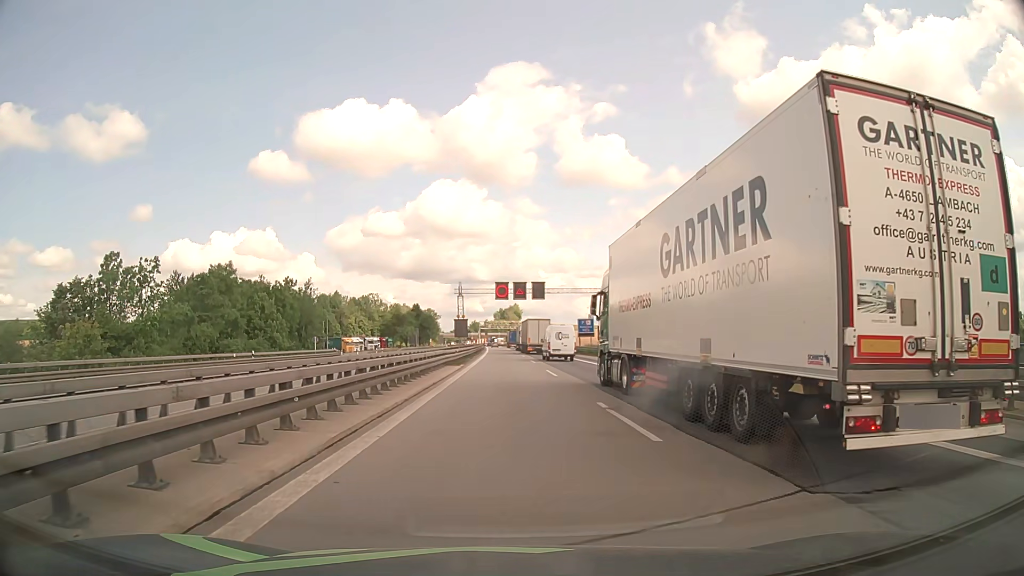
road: motorway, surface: asphalt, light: Day
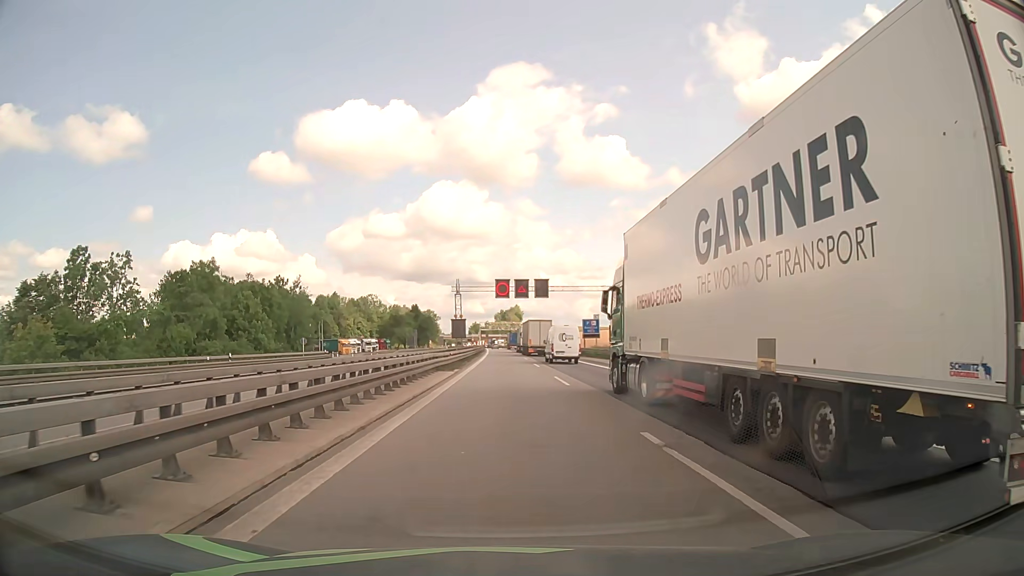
(0.0, +4.9) m; 0°
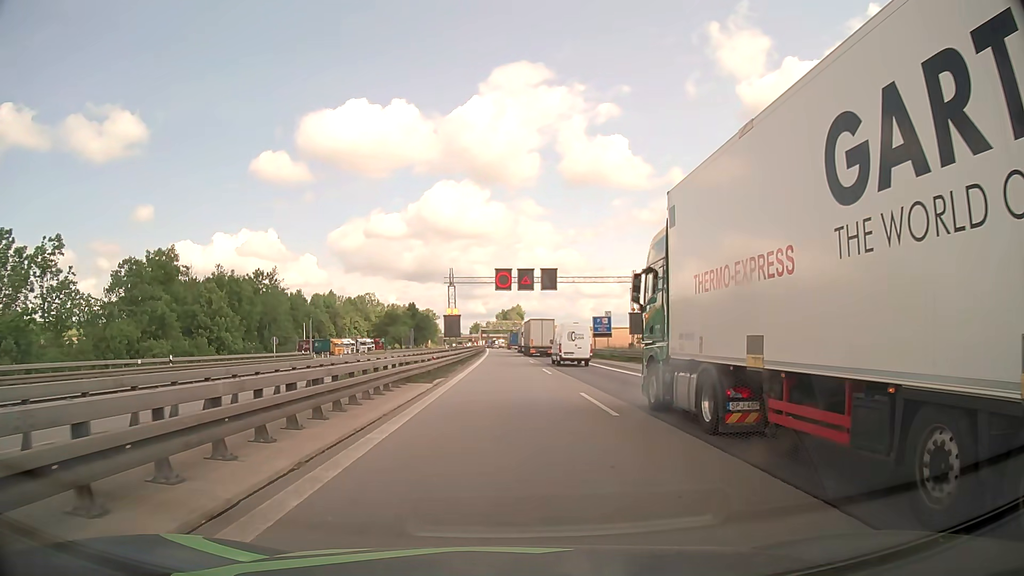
(0.0, +9.5) m; 0°
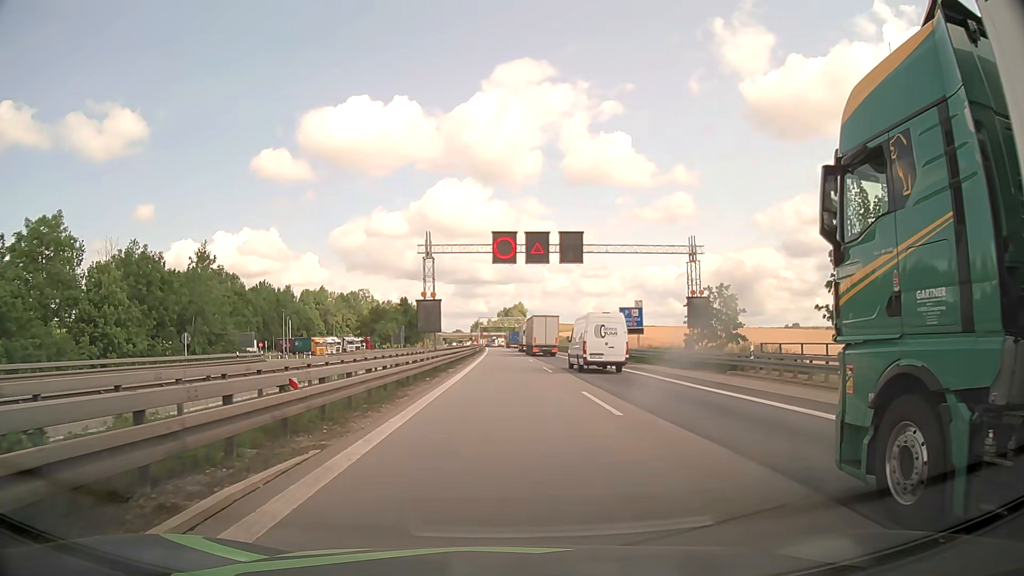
(-0.1, +18.4) m; 0°
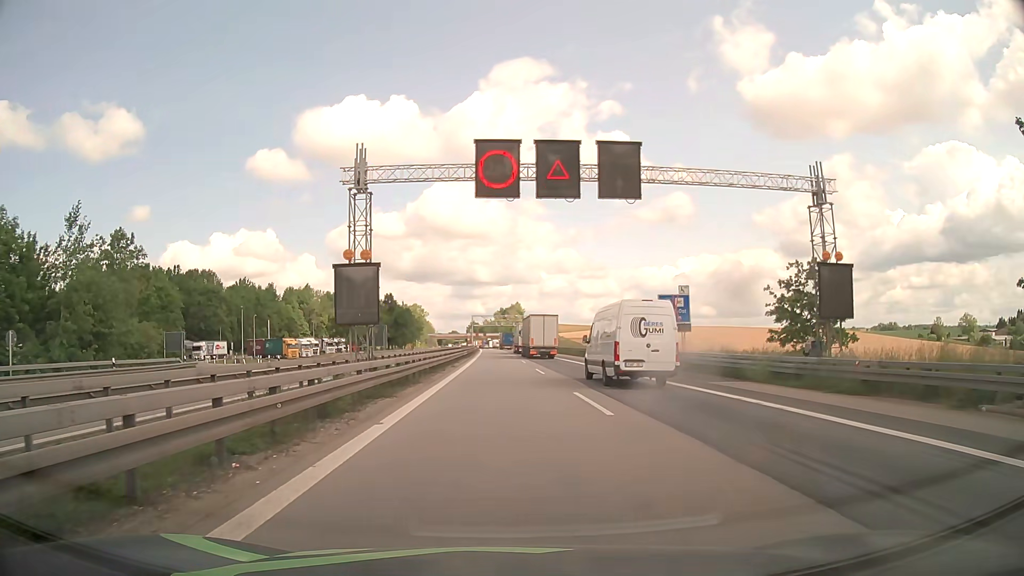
(0.0, +18.1) m; 0°
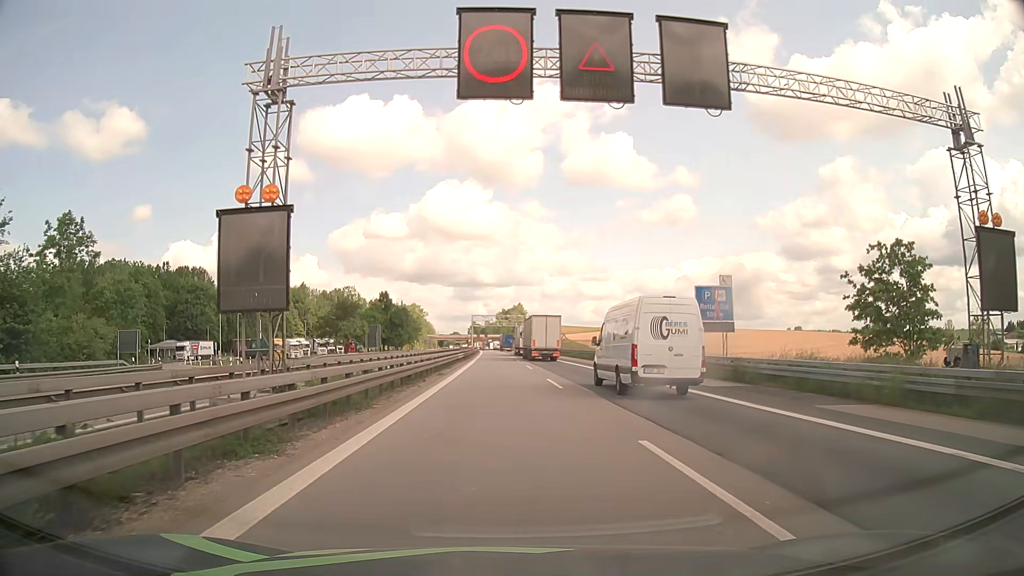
(0.0, +9.0) m; 0°
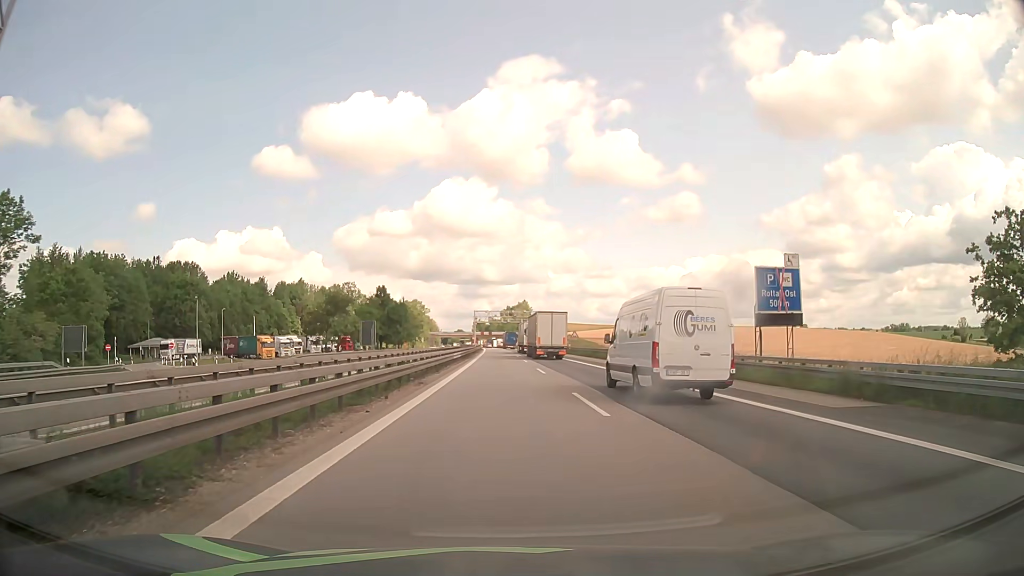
(0.0, +8.9) m; 0°
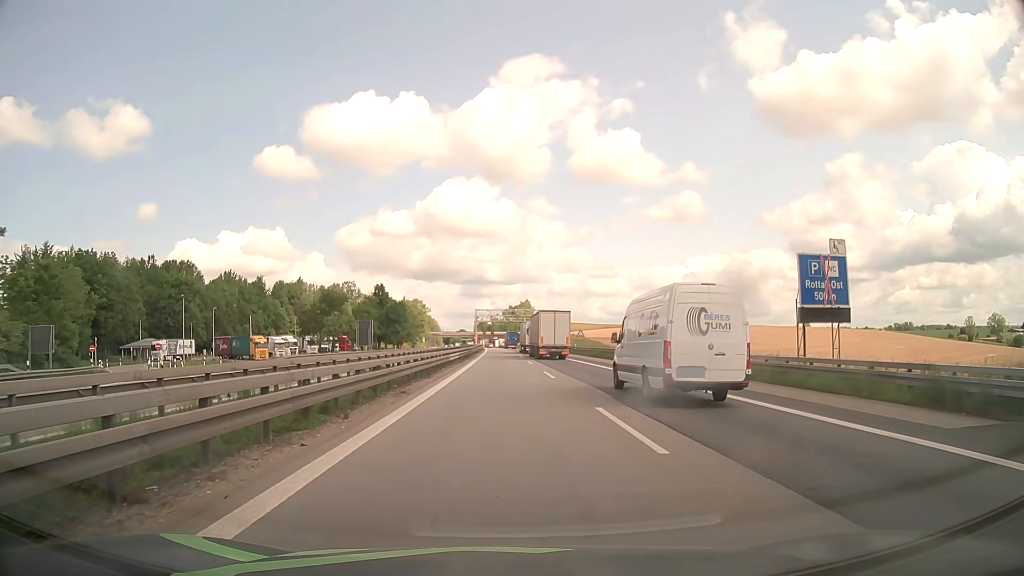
(0.0, +4.5) m; 0°
